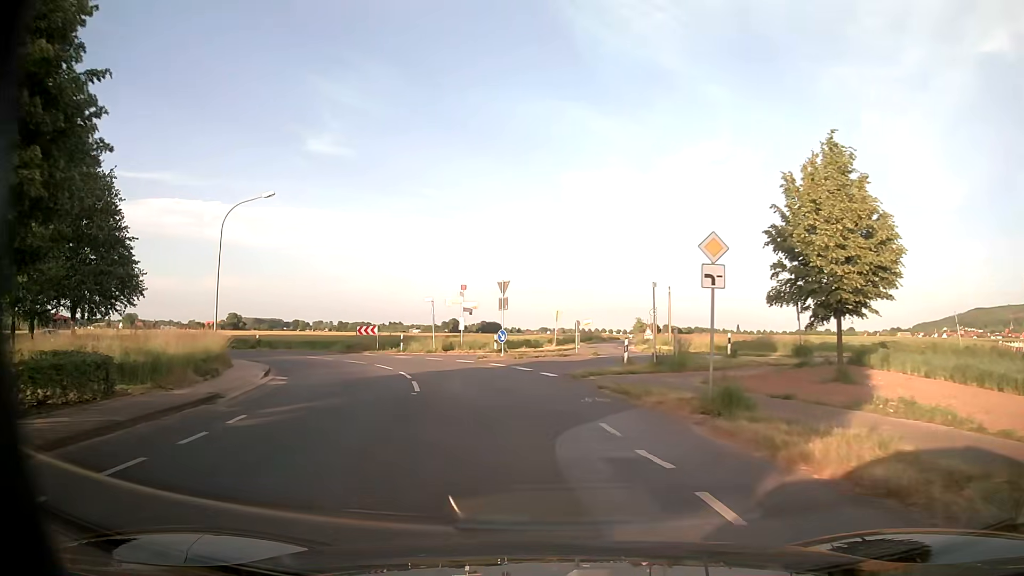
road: unclassified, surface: asphalt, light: Day
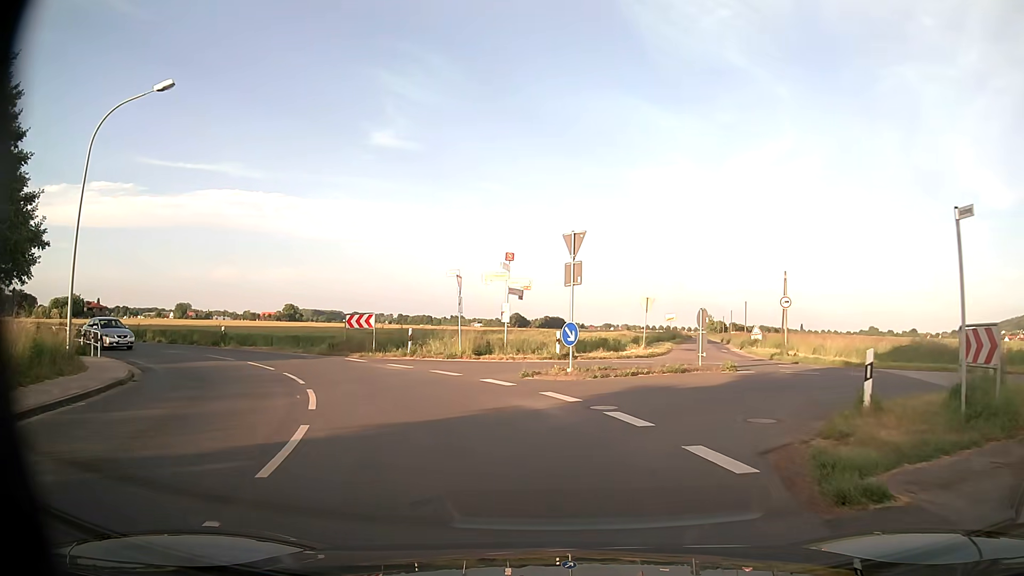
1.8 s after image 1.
(-0.8, +14.2) m; -6°
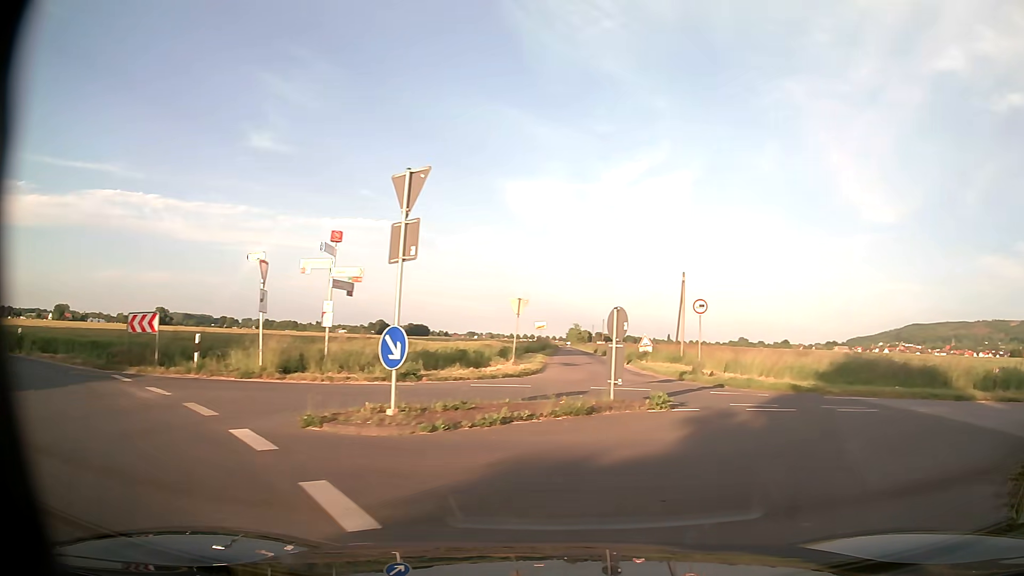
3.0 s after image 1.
(+0.5, +7.2) m; +11°
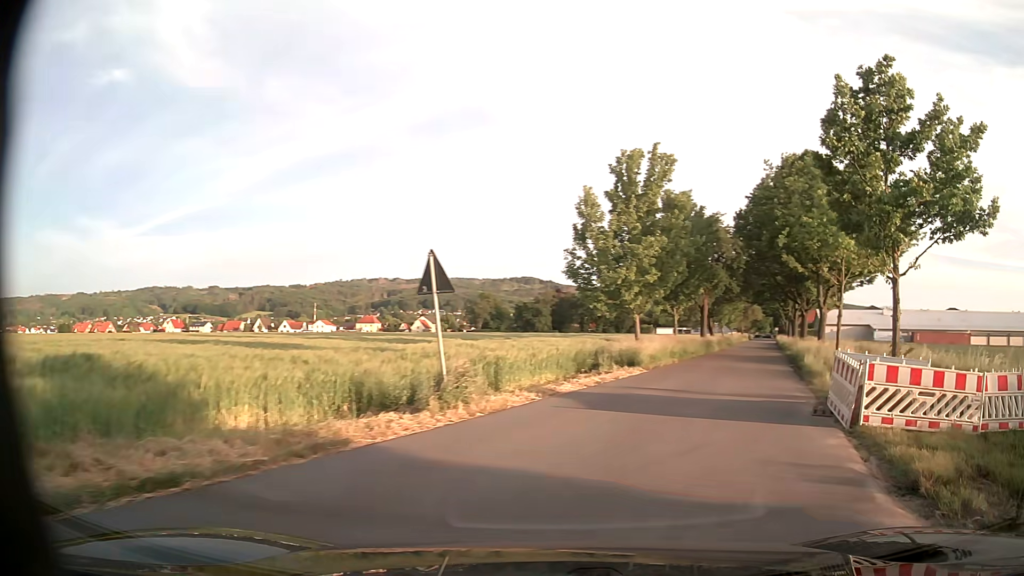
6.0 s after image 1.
(+10.4, +11.8) m; +83°
